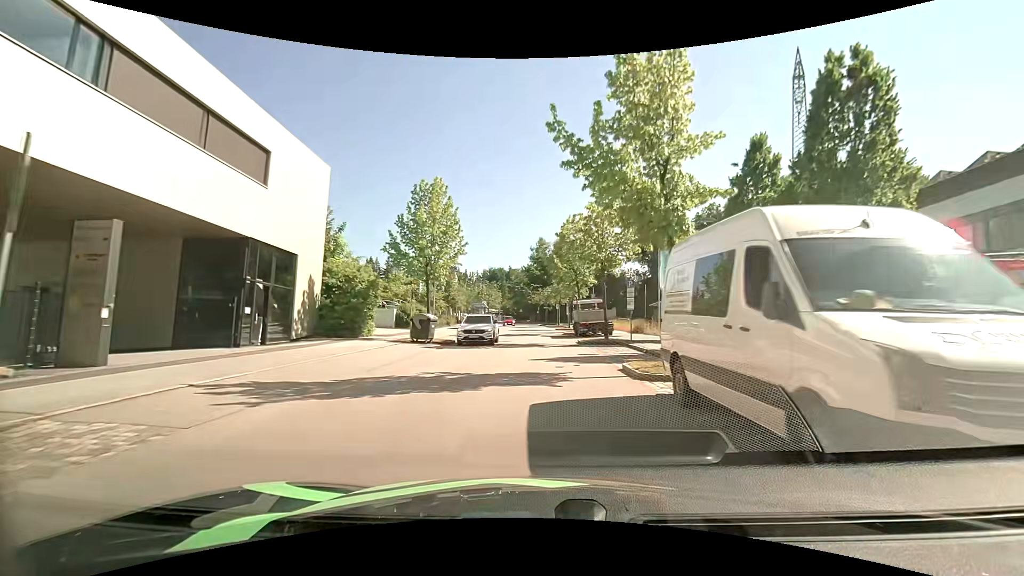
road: residential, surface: asphalt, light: Day
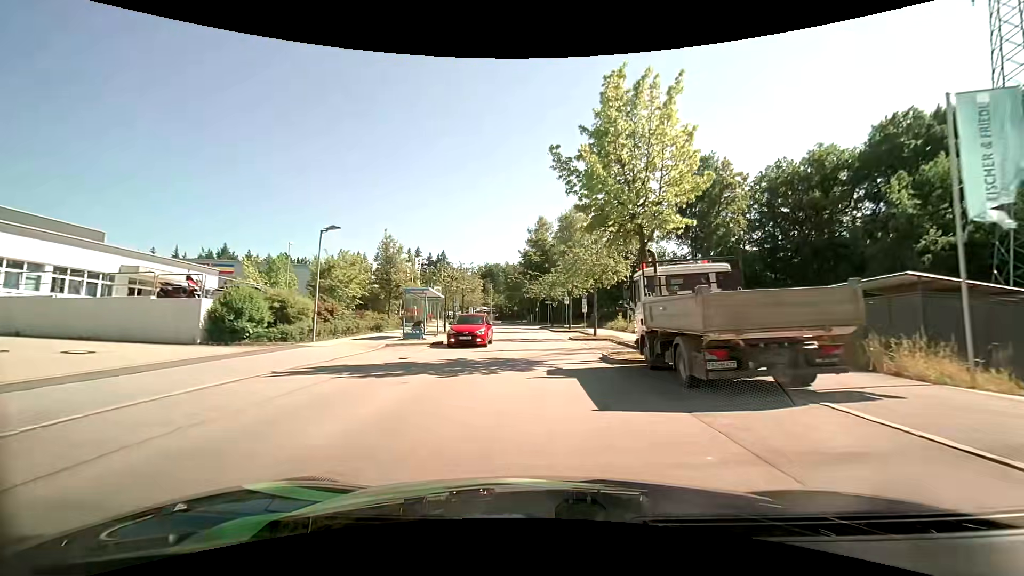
(+0.2, +24.8) m; 0°
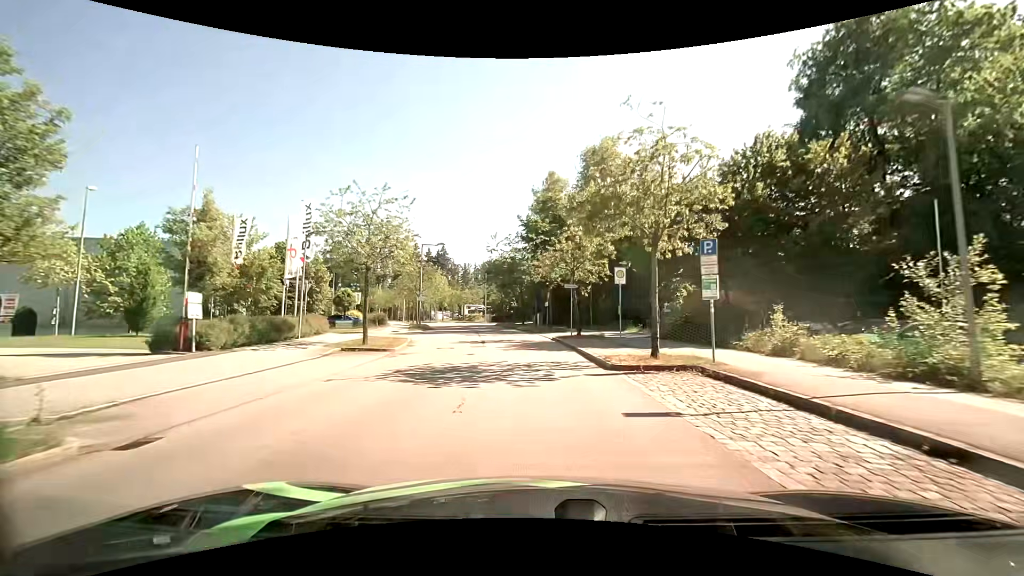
(+0.2, +30.0) m; -1°
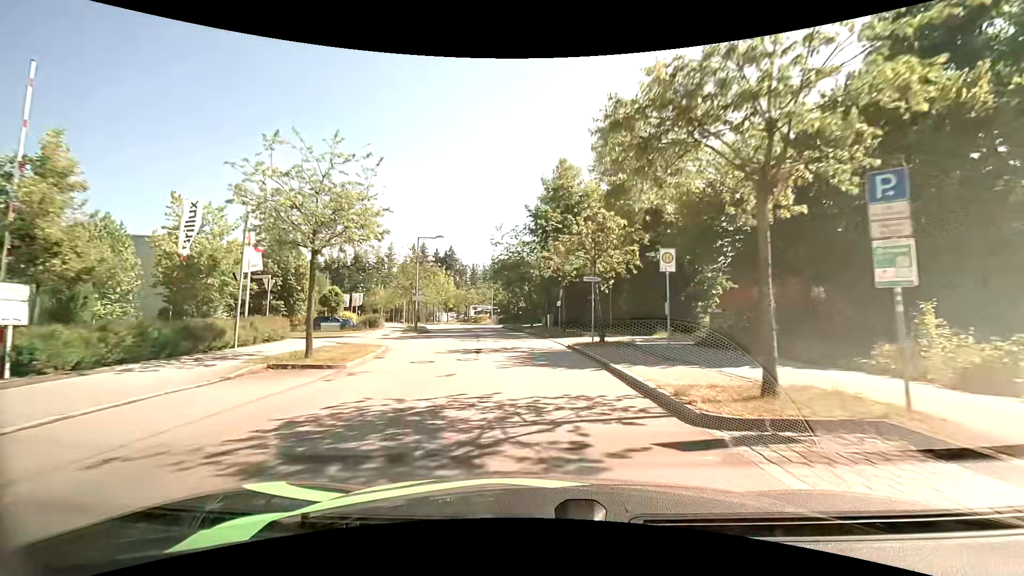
(-0.1, +6.0) m; -1°
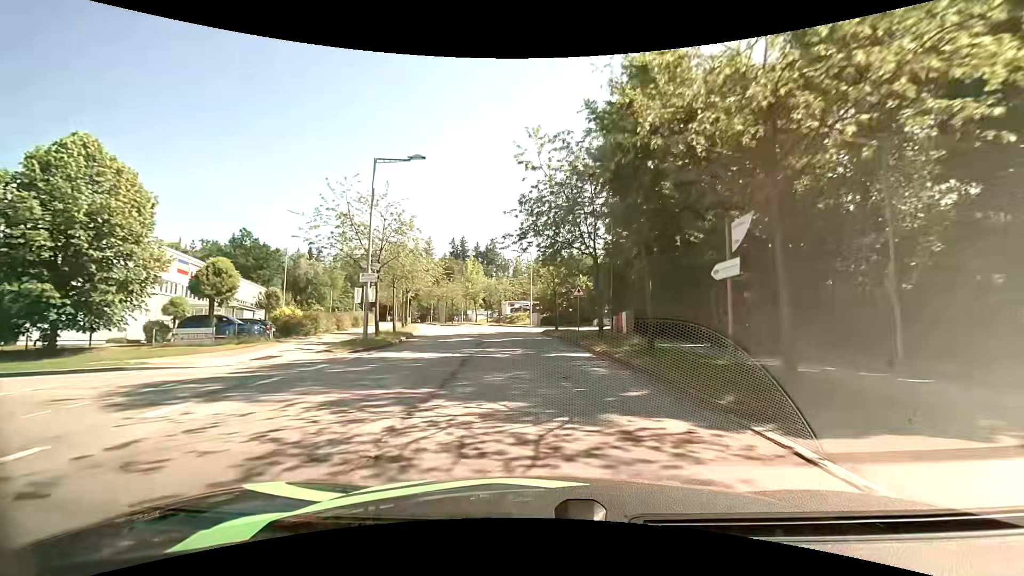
(-1.1, +24.5) m; -5°
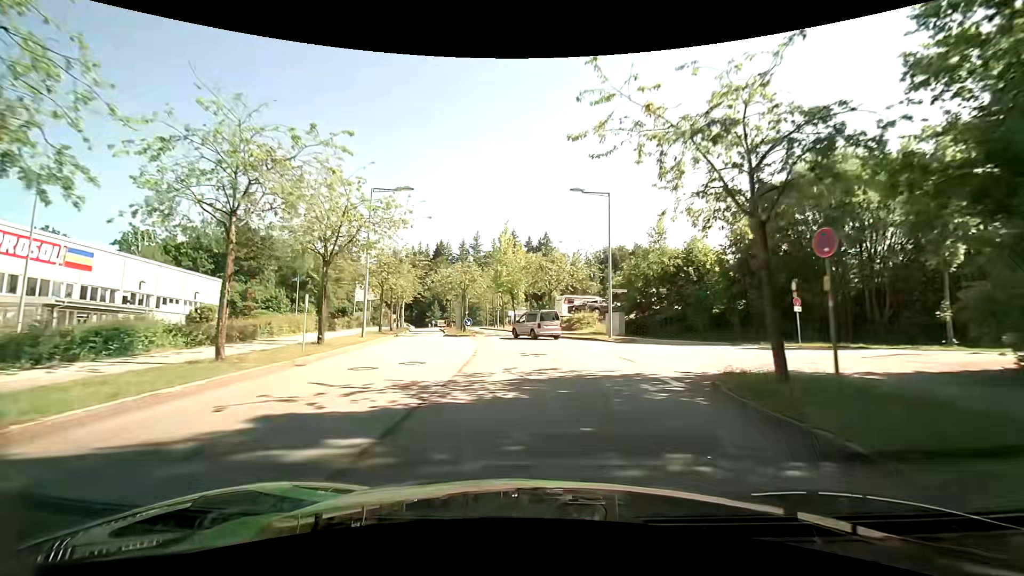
(-1.7, +29.5) m; -7°
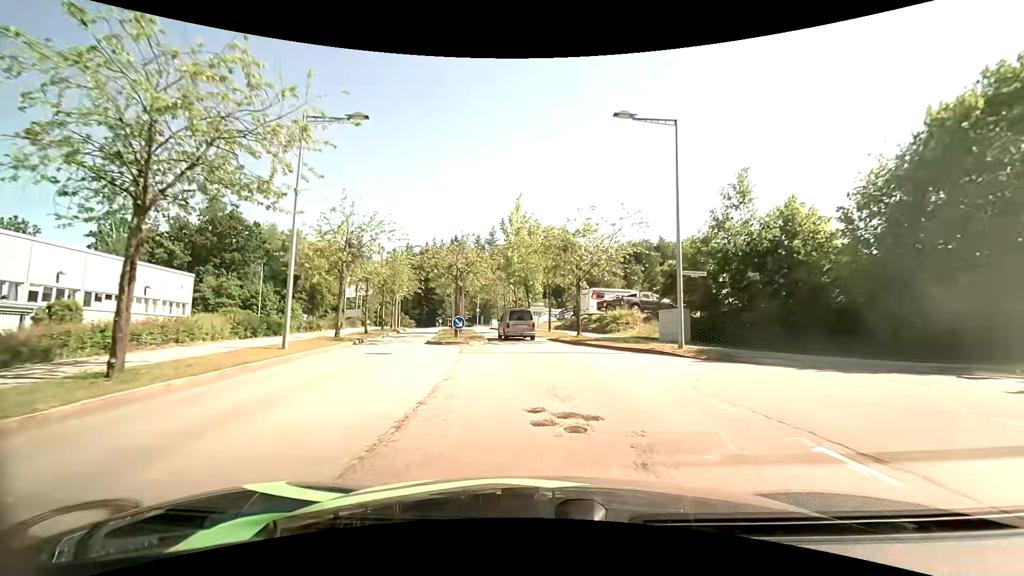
(-0.2, +11.1) m; -2°
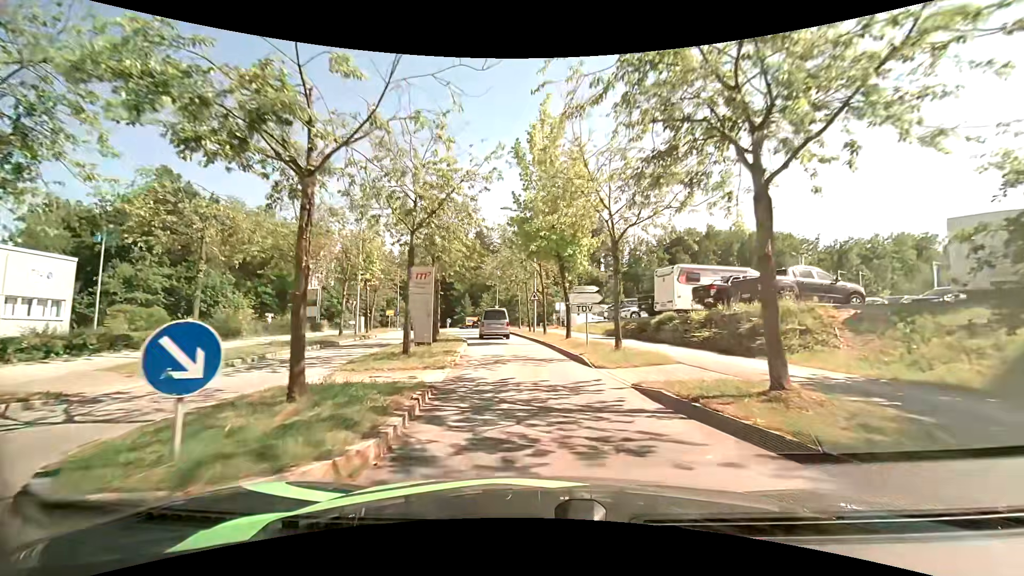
(-0.5, +19.5) m; -4°
(0, +10) (-1, +20) (-3, +30) (-4, +40) (-5, +50) (-1, +58) (+9, +62) (+18, +65) (+27, +69) (+37, +72) m
